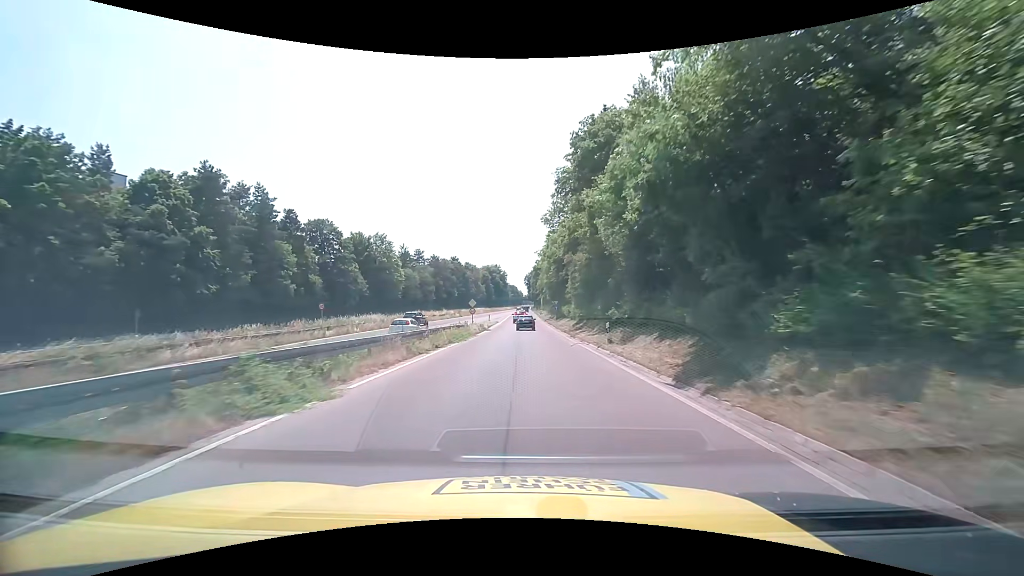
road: trunk_link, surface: asphalt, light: Day
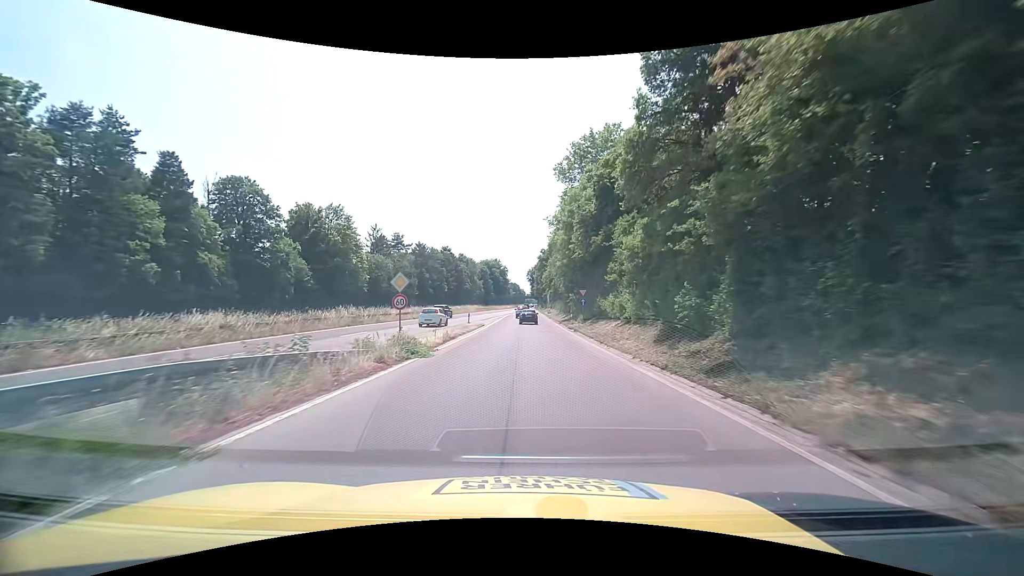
(0.0, +28.6) m; 0°
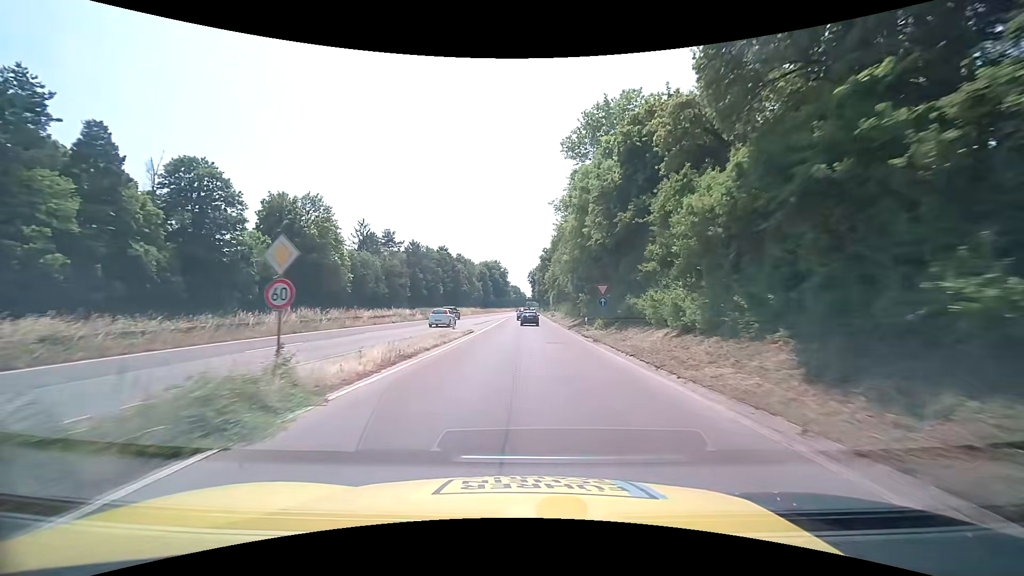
(0.0, +9.5) m; 0°
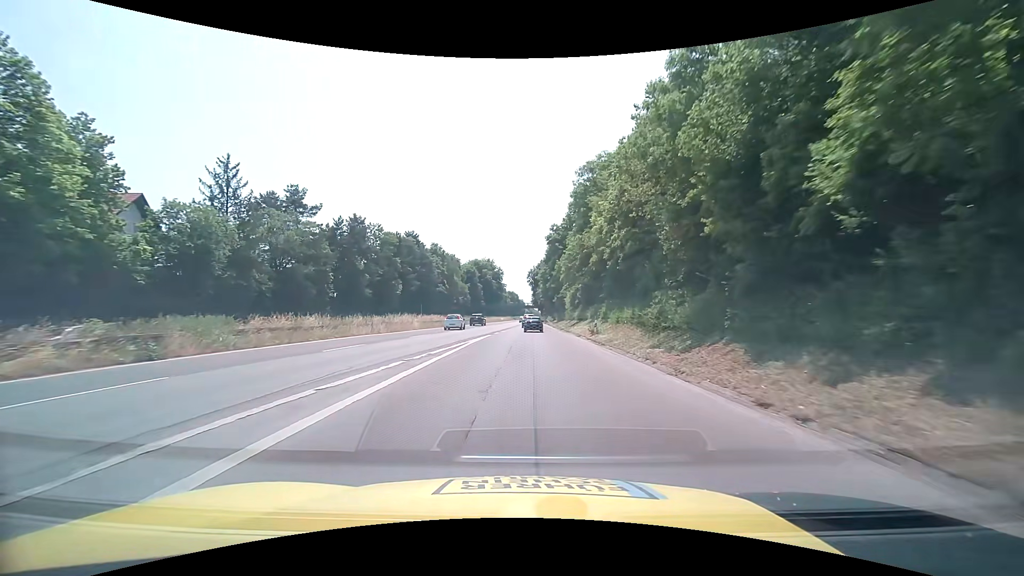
(+0.2, +46.6) m; +1°
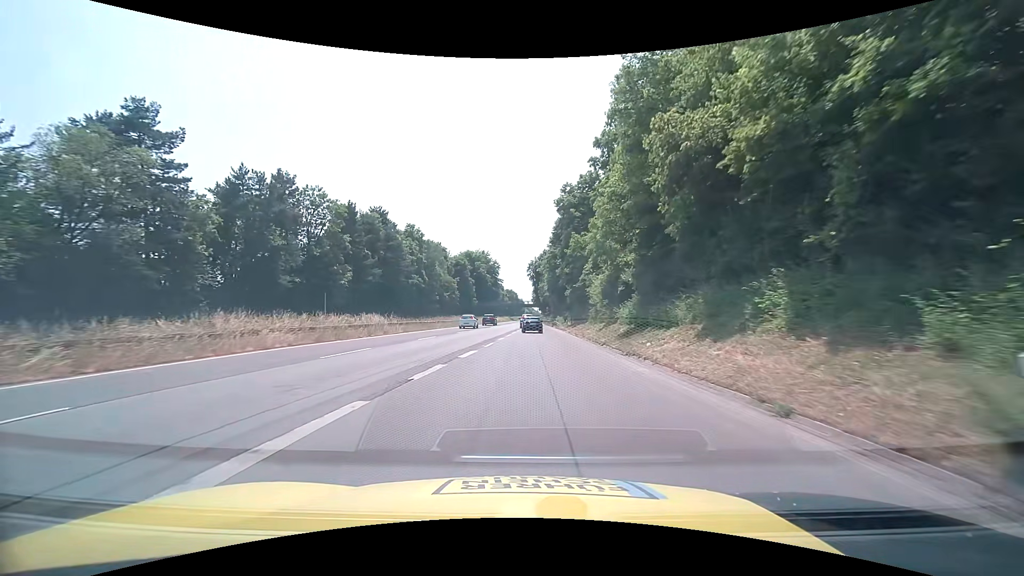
(-0.1, +28.0) m; 0°
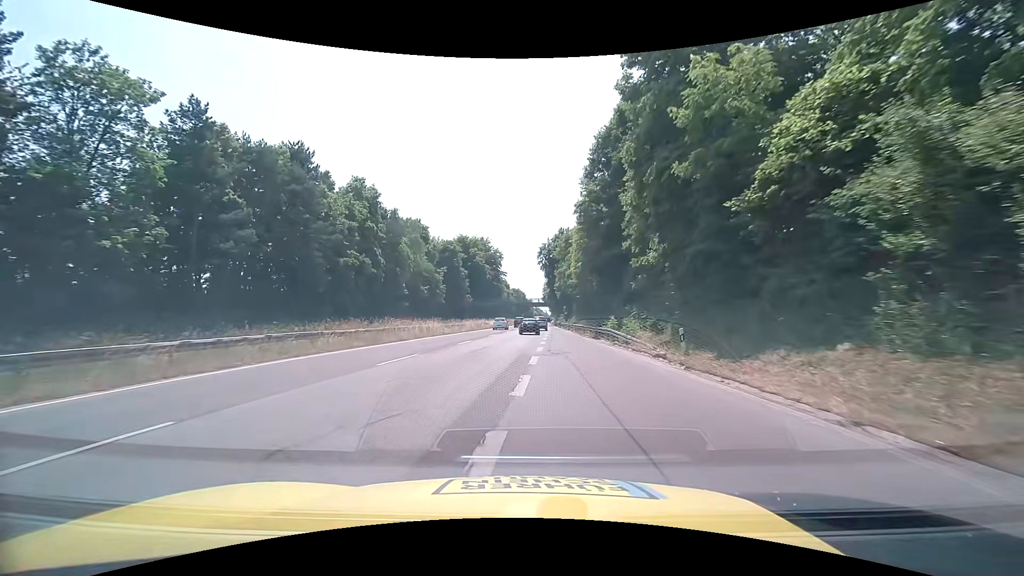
(-0.4, +38.0) m; -1°
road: trunk
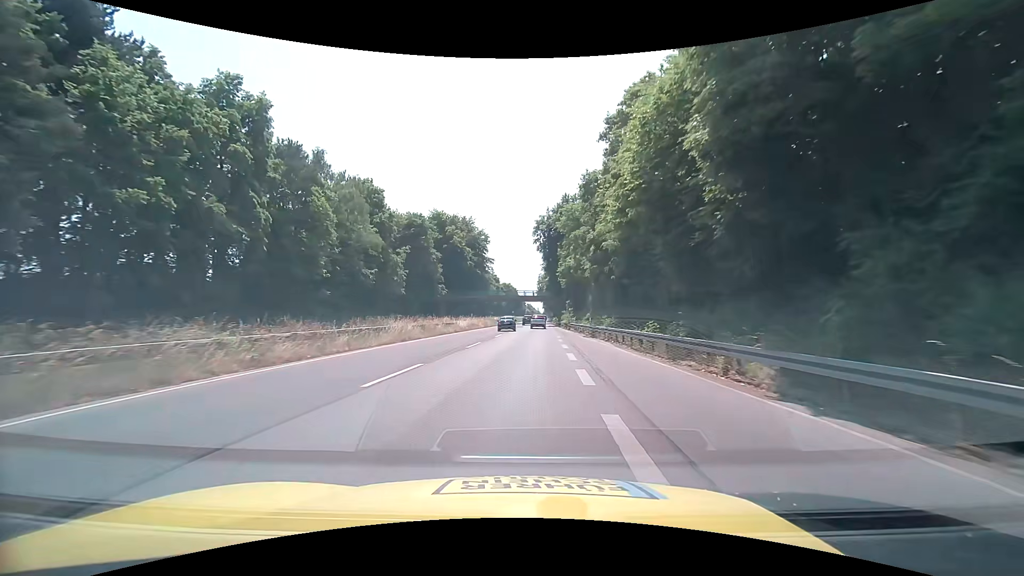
(+0.1, +28.7) m; +1°
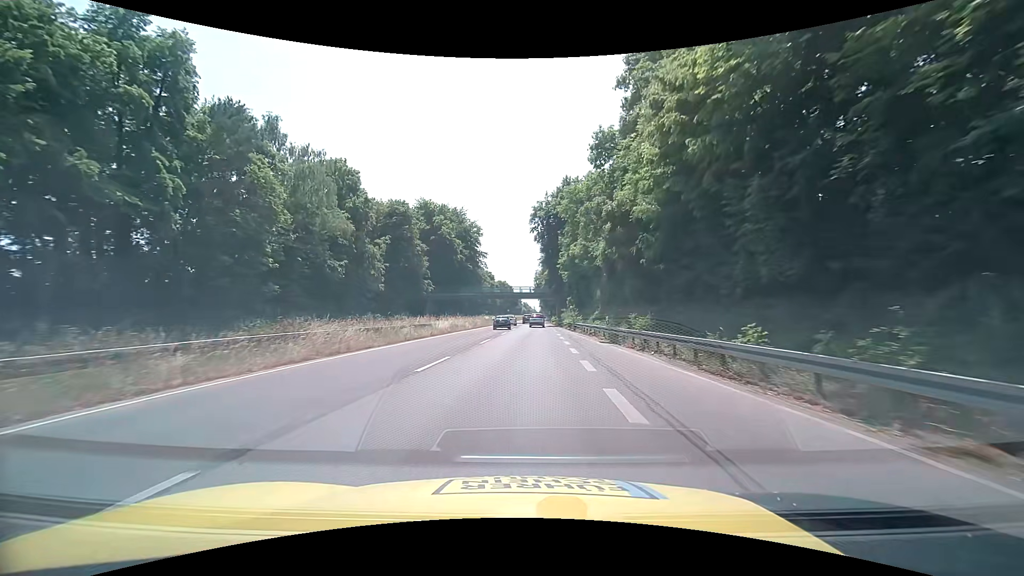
(+0.1, +9.4) m; 0°
(0, +10) (0, +20) (0, +30) (+1, +40) (+1, +50) (+1, +60) (+2, +70) (+2, +80) (+3, +90) (+3, +100) m
